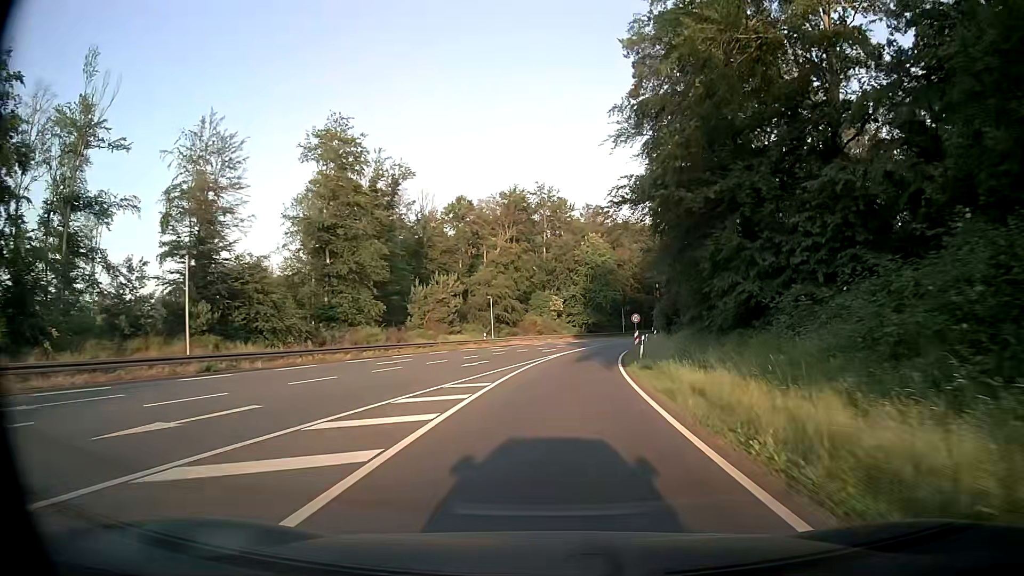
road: primary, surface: asphalt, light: Day
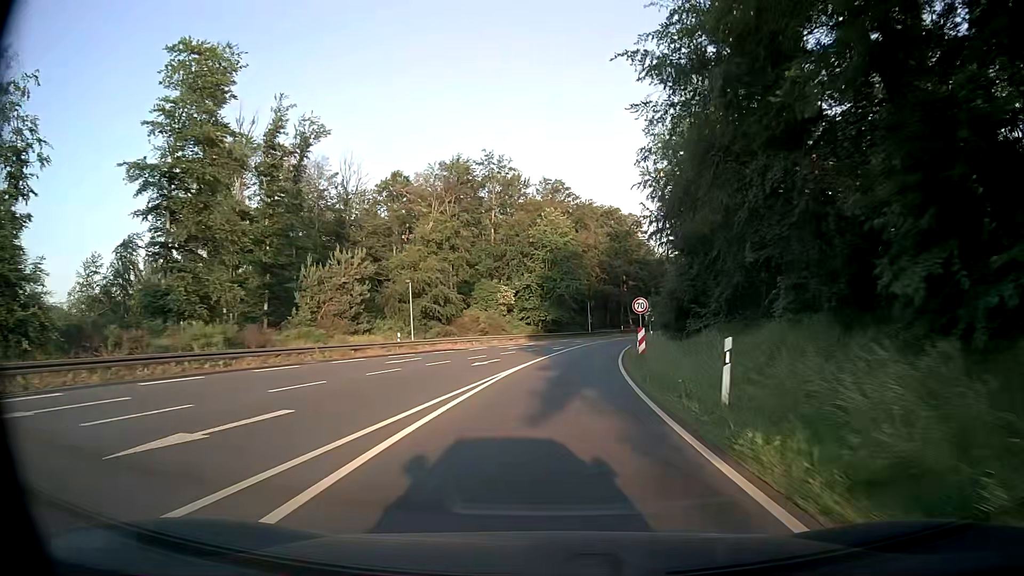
(+0.9, +20.7) m; +4°
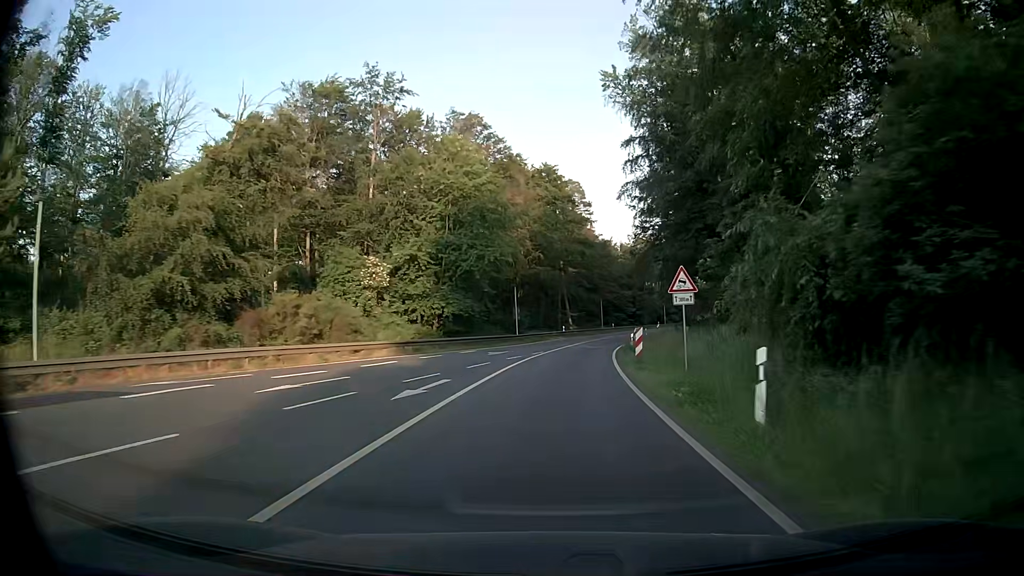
(+1.9, +32.4) m; +6°
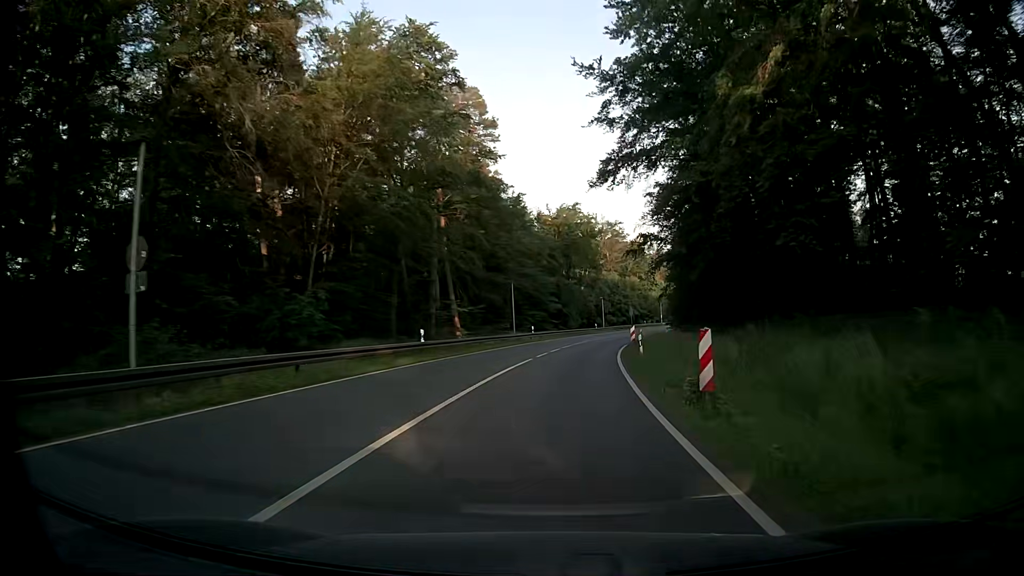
(+3.2, +43.6) m; +8°
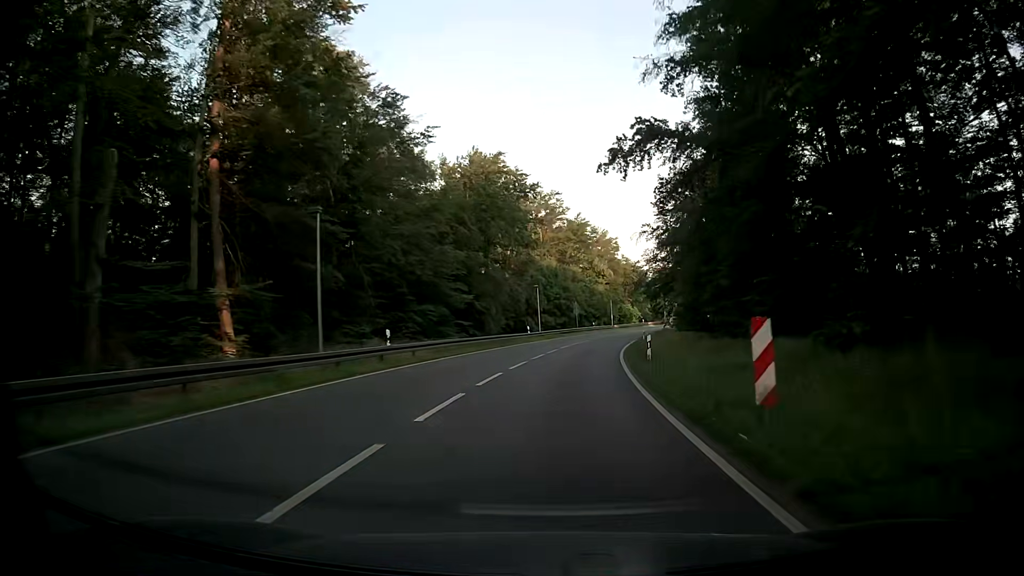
(+1.8, +32.8) m; +6°
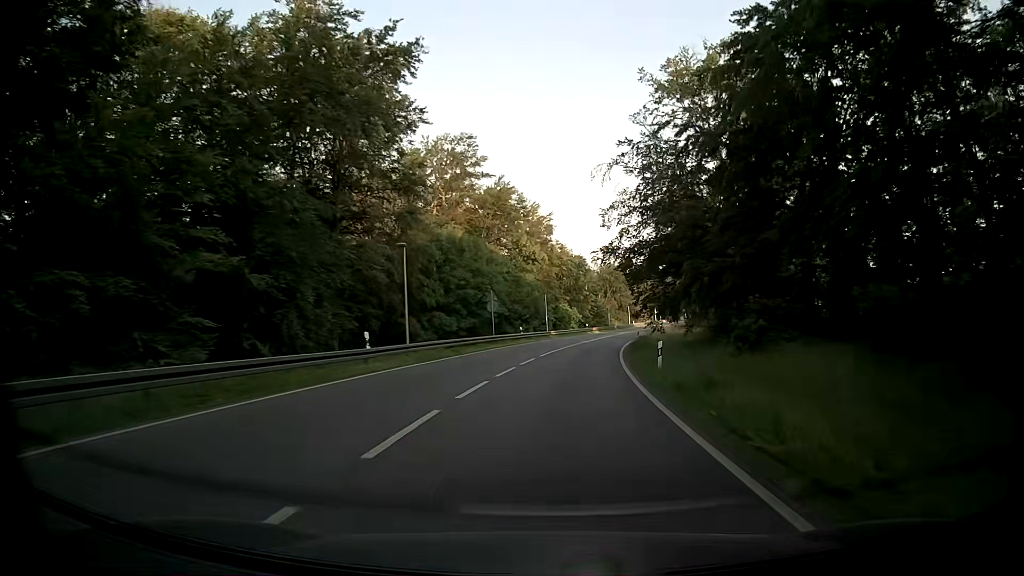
(+1.7, +32.7) m; +6°
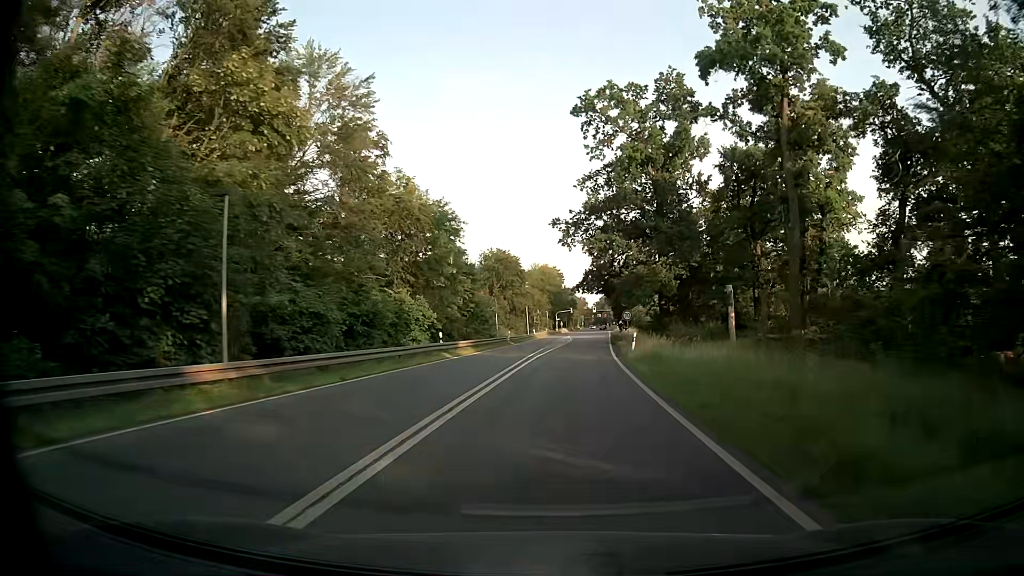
(+5.0, +53.9) m; +10°
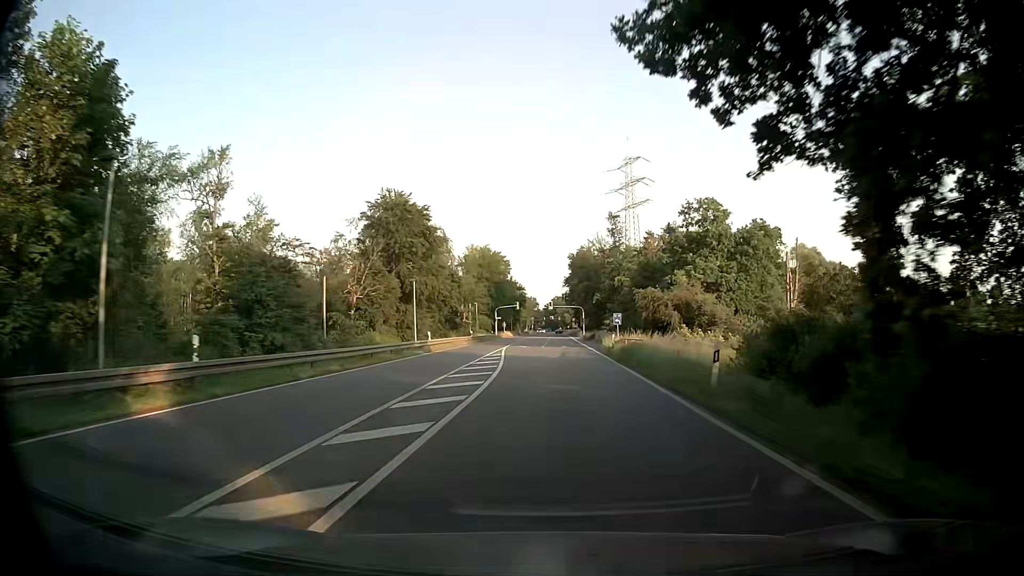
(+3.0, +53.4) m; +5°
(0, +10) (0, +20) (0, +30) (-1, +40) (-1, +50) (-1, +60) (-1, +70) (-1, +80) (-1, +90) (-1, +100) m
